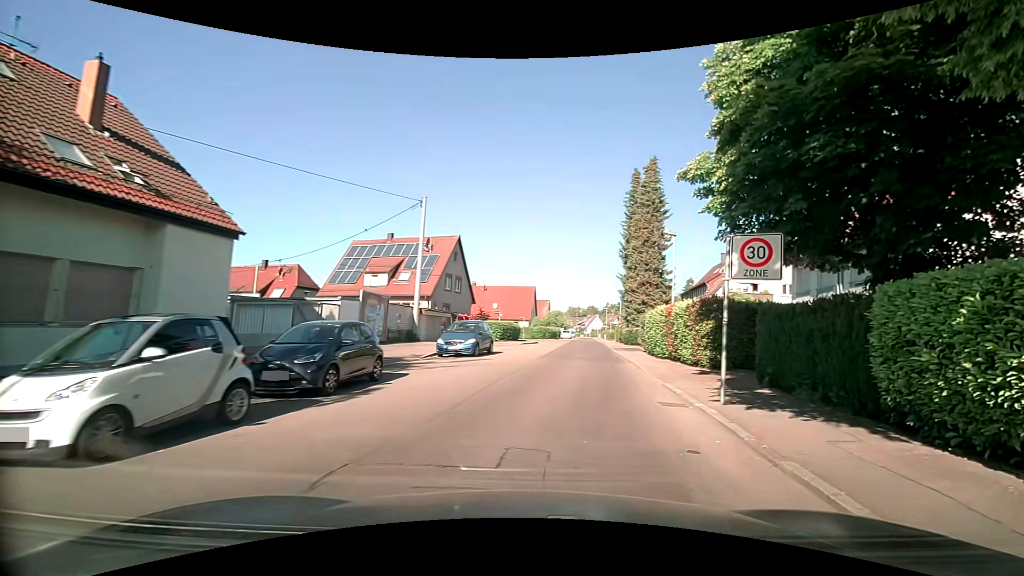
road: residential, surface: asphalt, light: Day
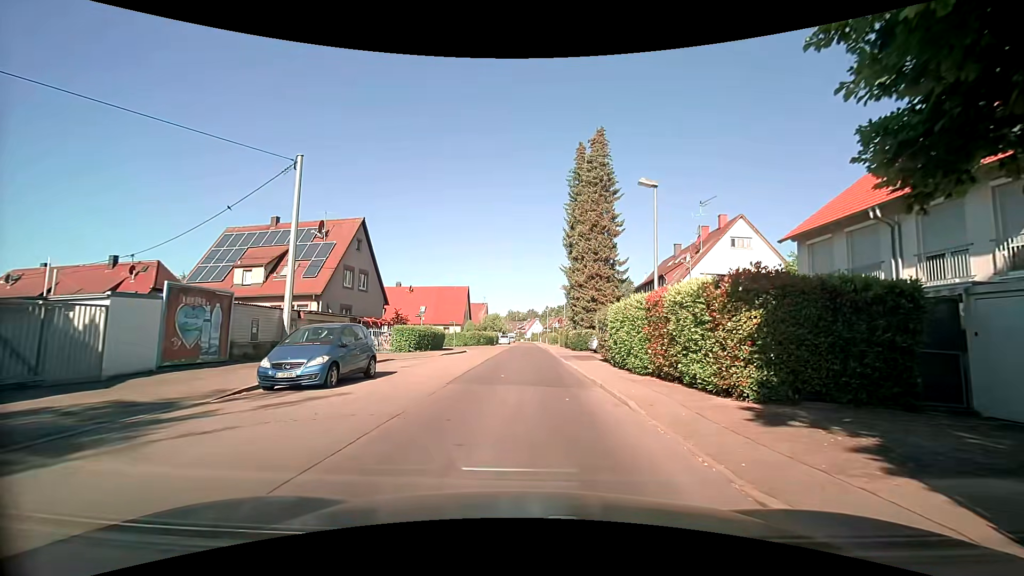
(+1.0, +9.1) m; +9°
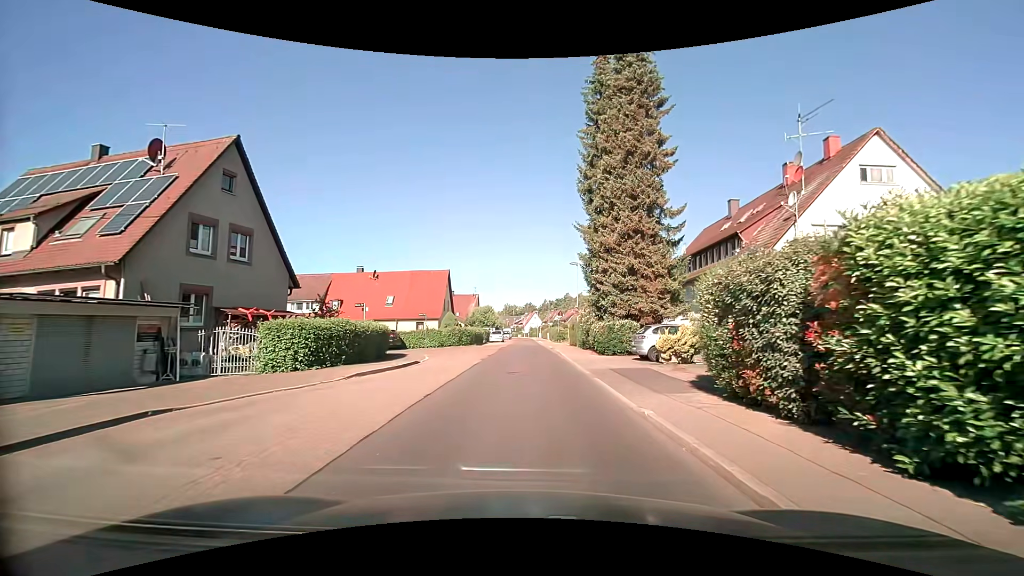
(-0.5, +15.2) m; -2°
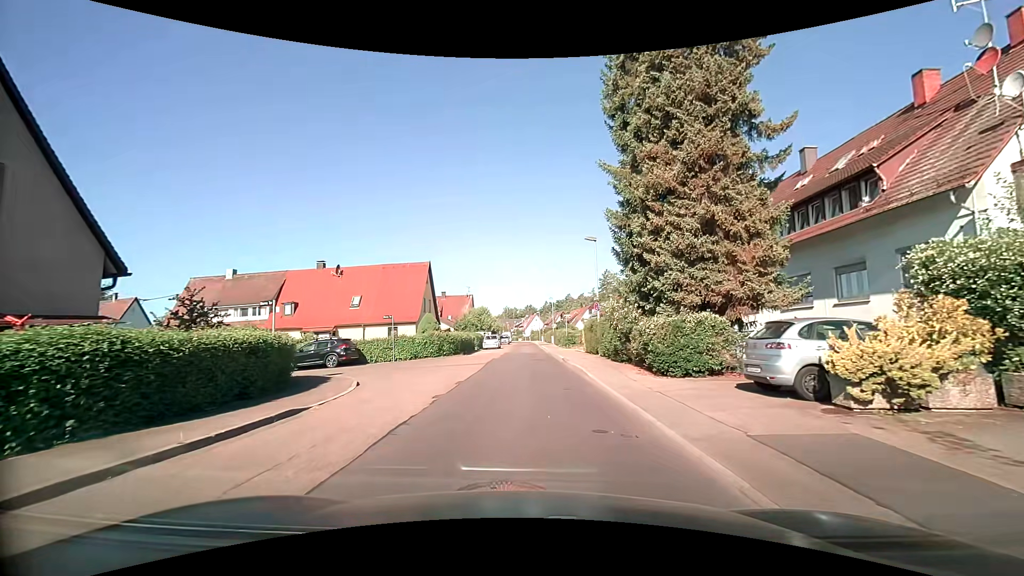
(+0.2, +10.4) m; 0°
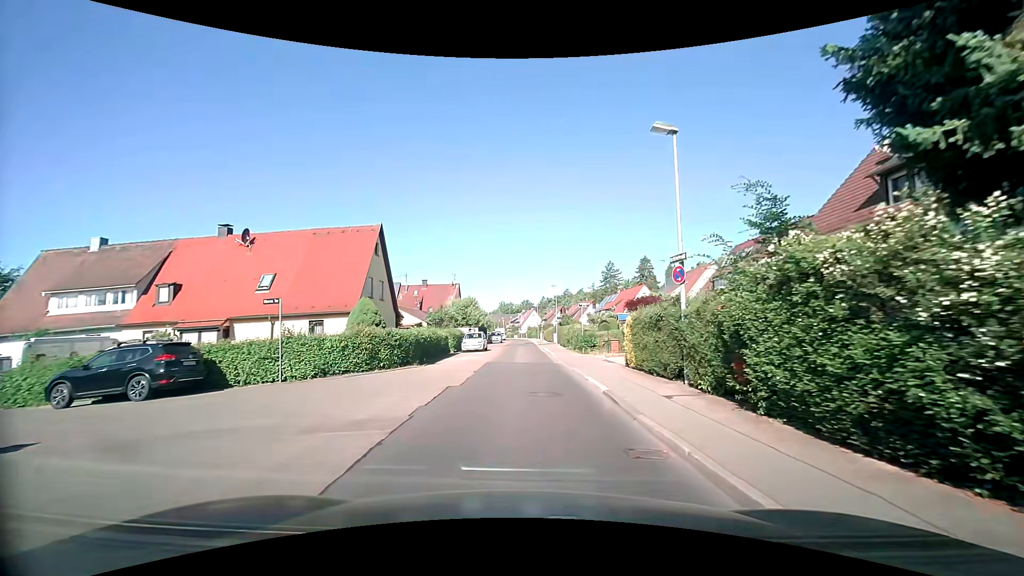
(0.0, +14.2) m; +1°
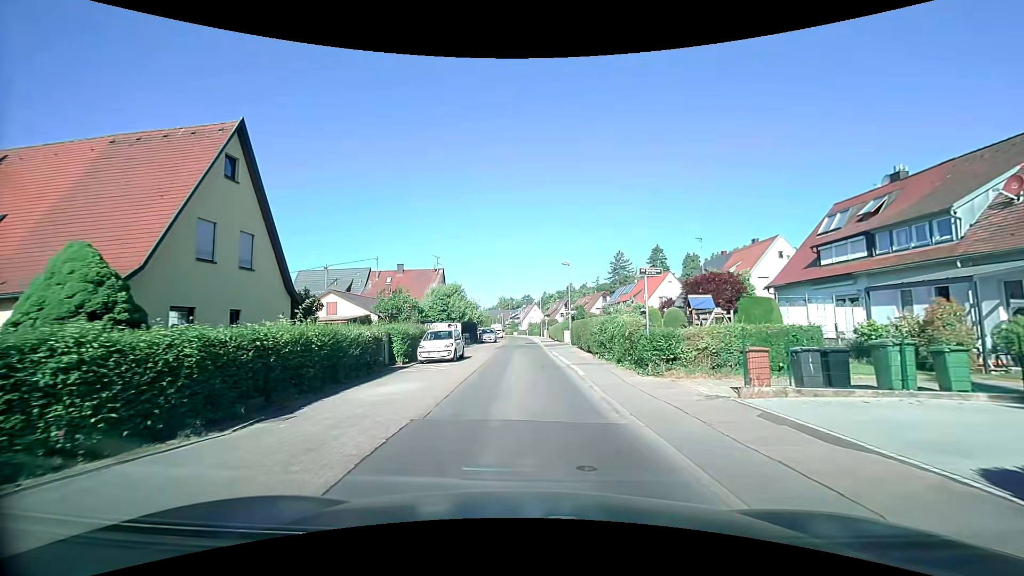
(-0.2, +15.1) m; 0°
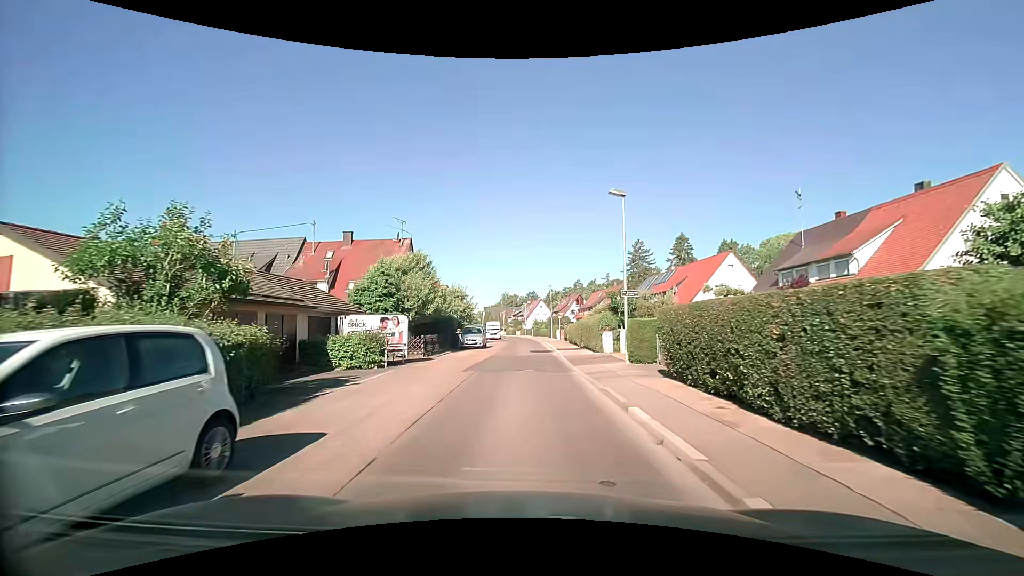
(-0.3, +19.4) m; -1°
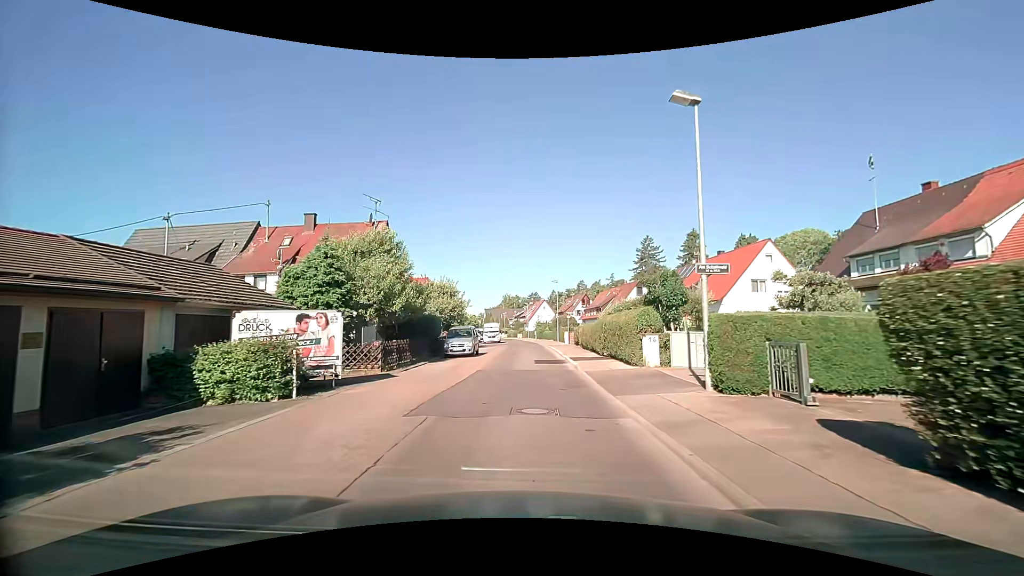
(0.0, +7.7) m; -1°
(0, +10) (0, +20) (0, +30) (+1, +40) (0, +50) (0, +60) (-1, +70) (-1, +80) (-2, +90) (-3, +100) m
